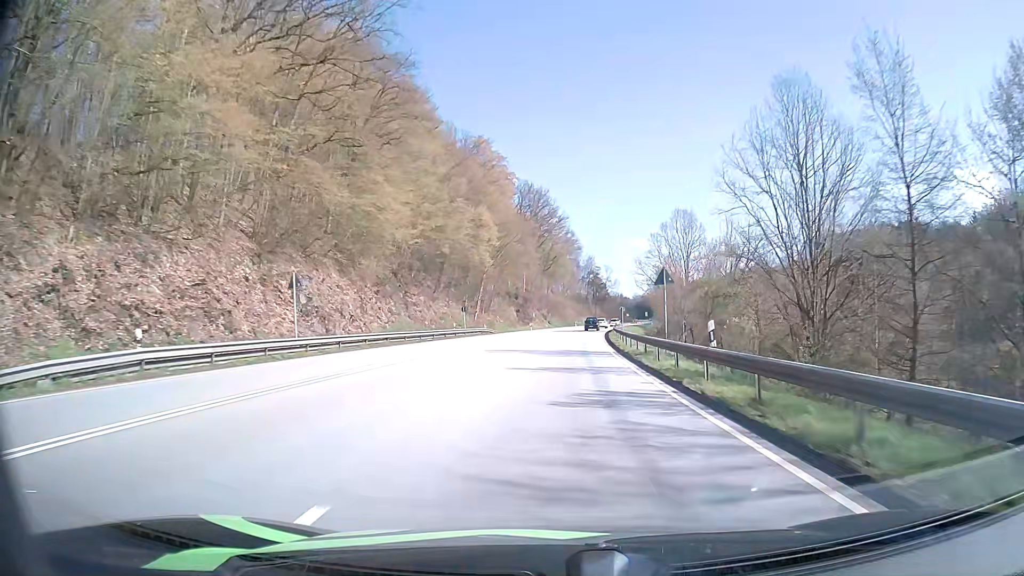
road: primary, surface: asphalt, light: Day
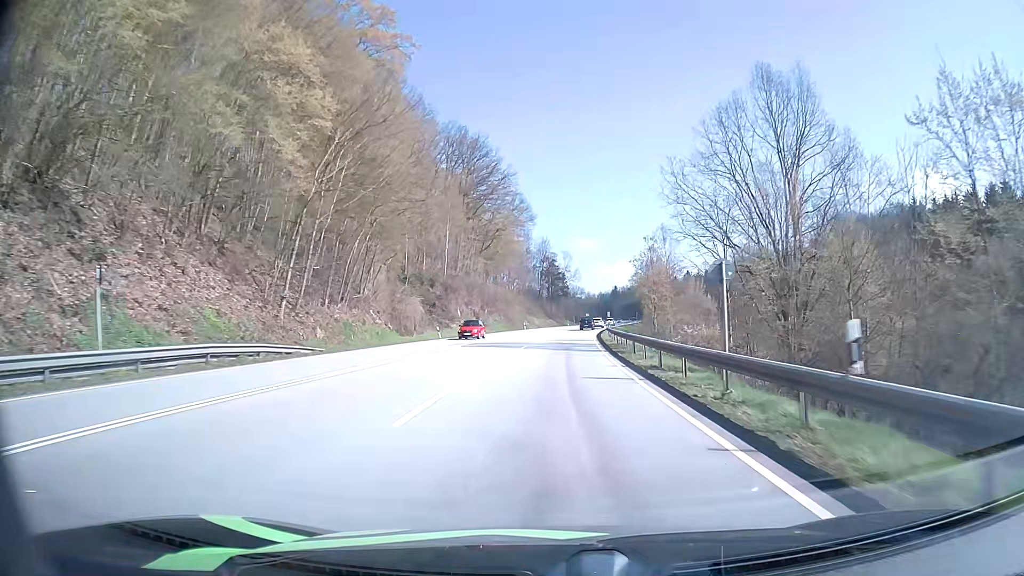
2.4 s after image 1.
(+2.0, +51.4) m; +4°
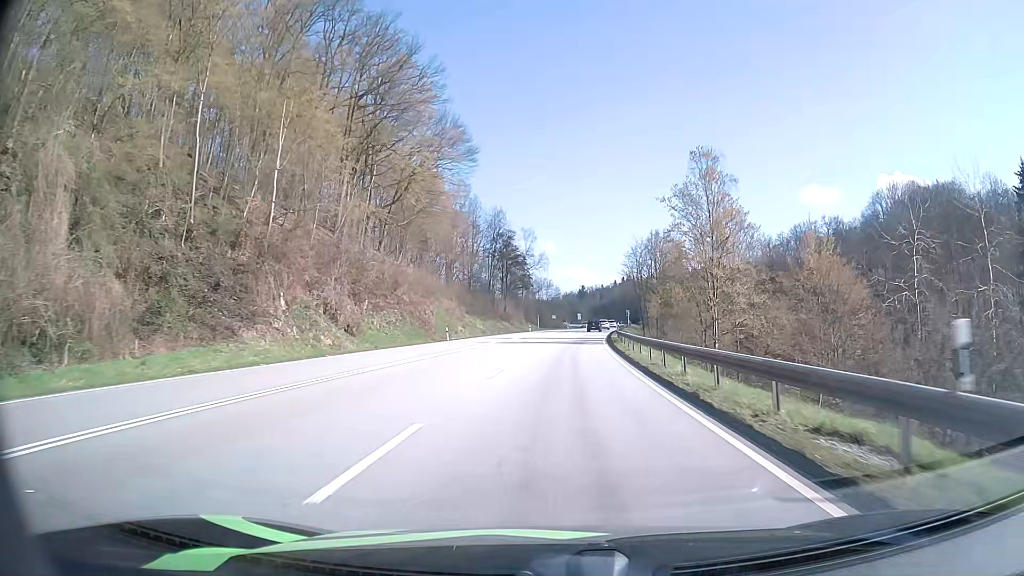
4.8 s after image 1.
(+1.4, +51.0) m; +3°
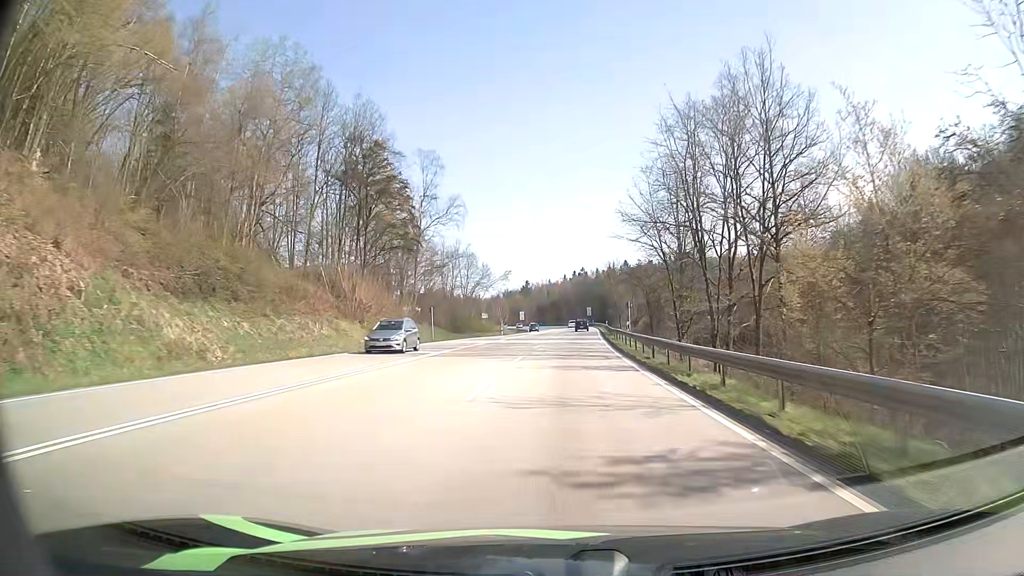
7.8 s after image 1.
(+2.8, +64.2) m; +5°
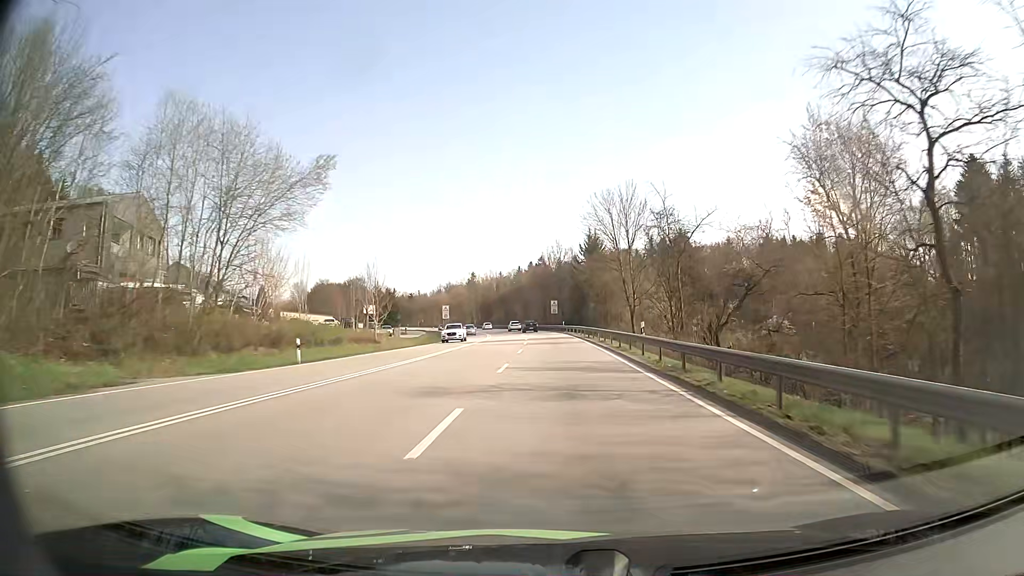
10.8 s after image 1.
(+2.1, +64.1) m; +4°
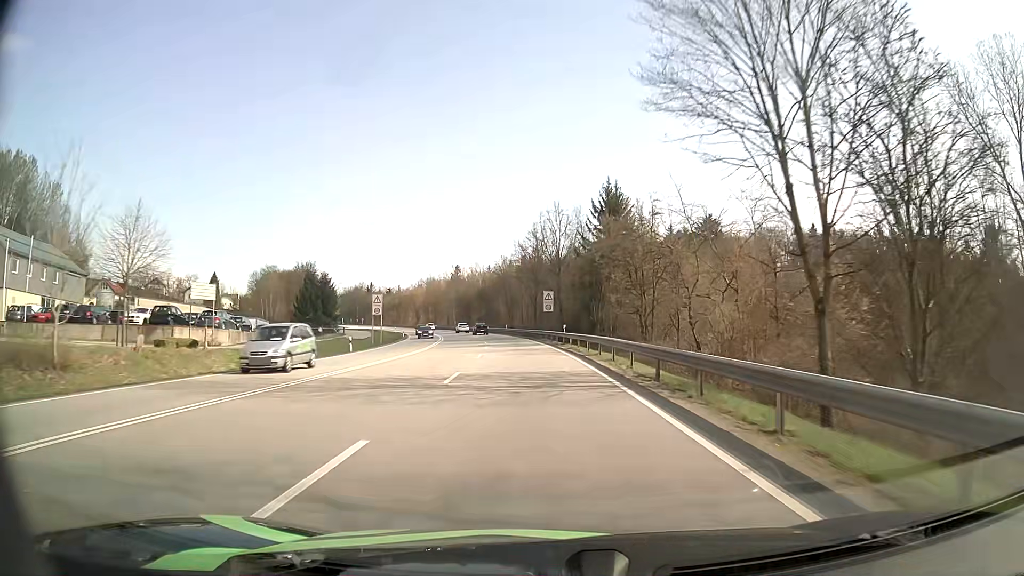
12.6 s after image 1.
(+0.5, +38.7) m; +1°
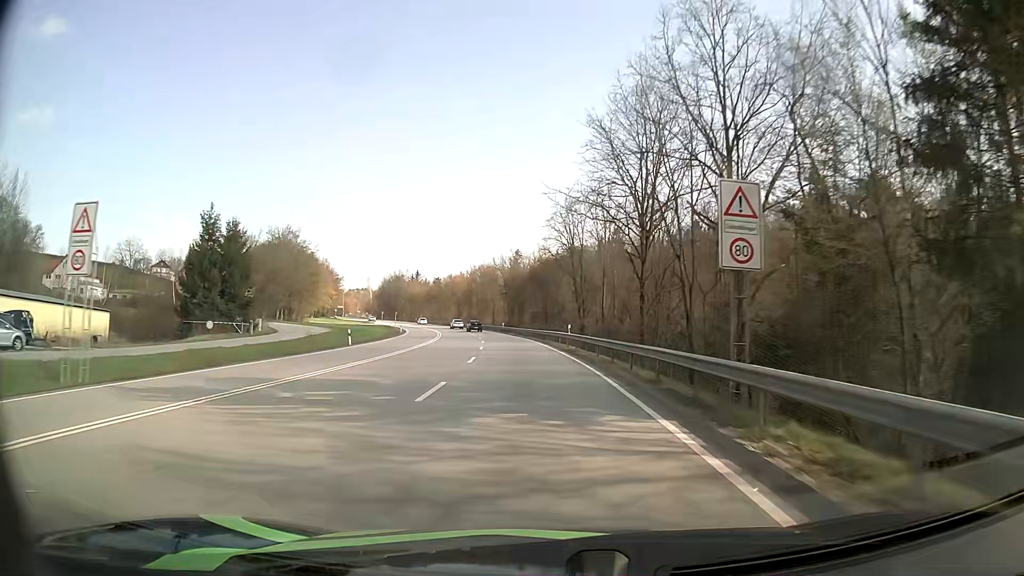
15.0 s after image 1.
(-2.5, +51.4) m; -6°
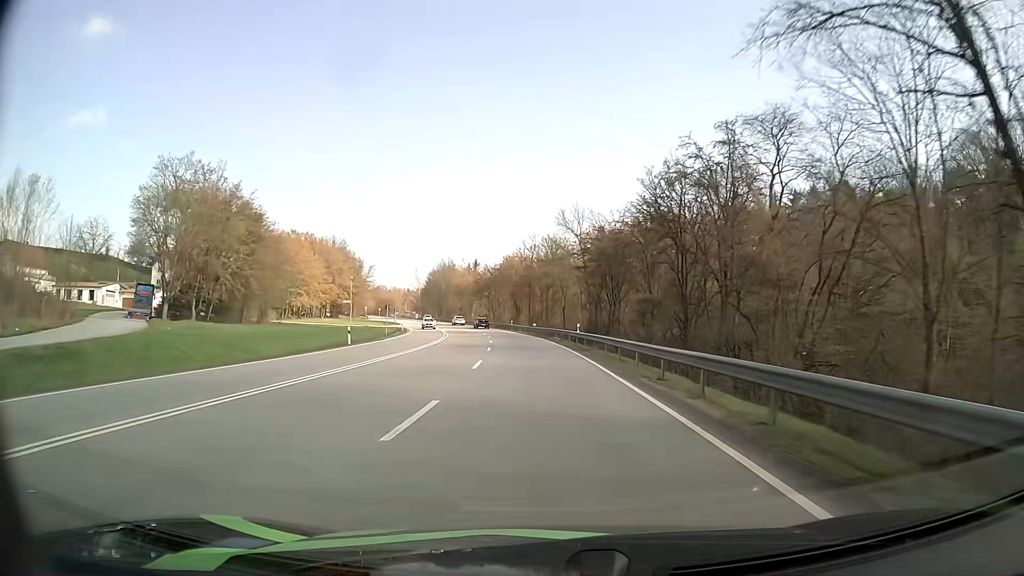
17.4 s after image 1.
(-3.2, +51.8) m; -7°
(0, +10) (0, +20) (-1, +30) (-1, +40) (-2, +50) (-3, +60) (-5, +70) (-6, +80) (-8, +89) (-10, +99) m
